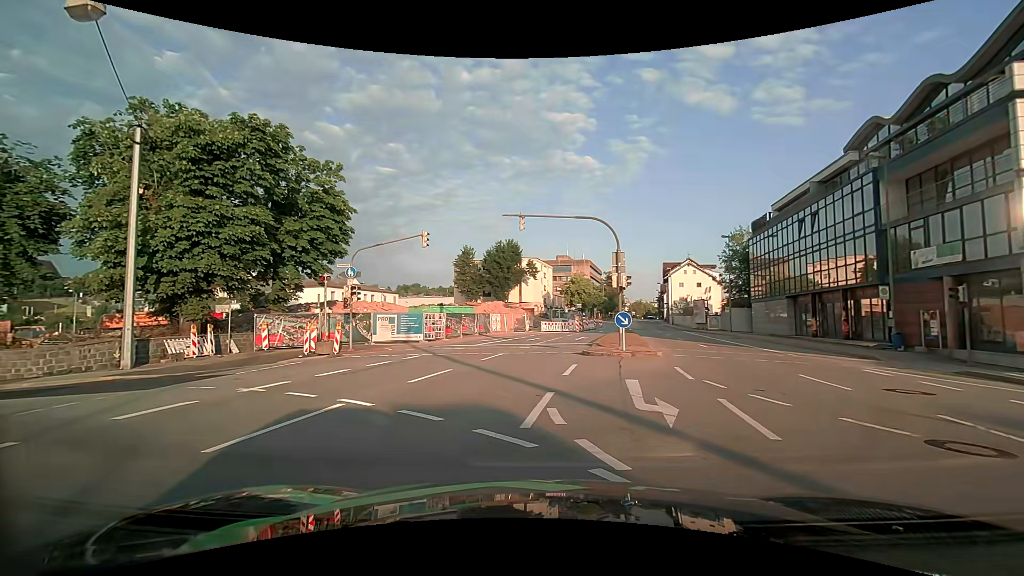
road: primary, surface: asphalt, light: Day
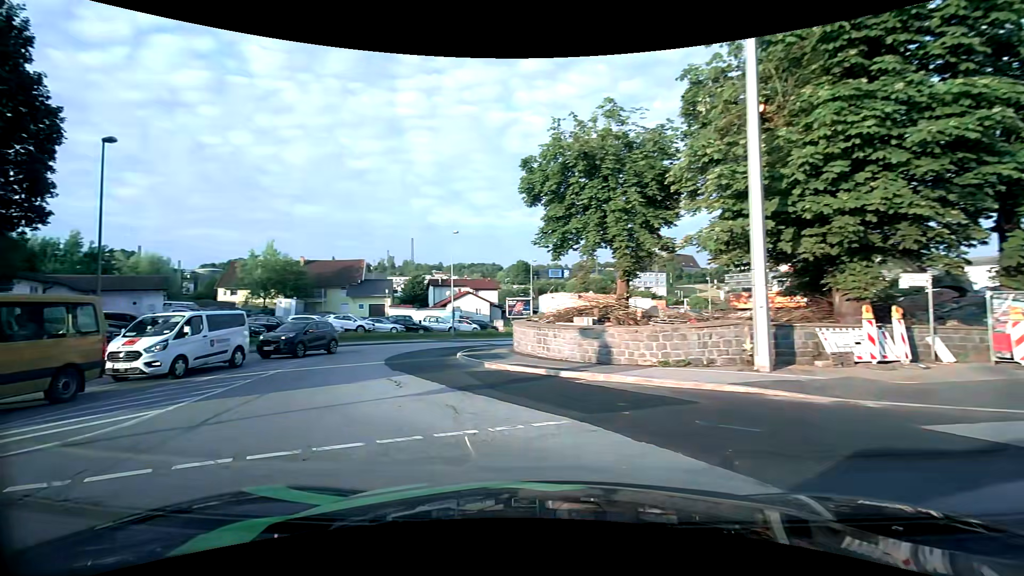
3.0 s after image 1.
(-6.2, +10.0) m; -65°
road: tertiary
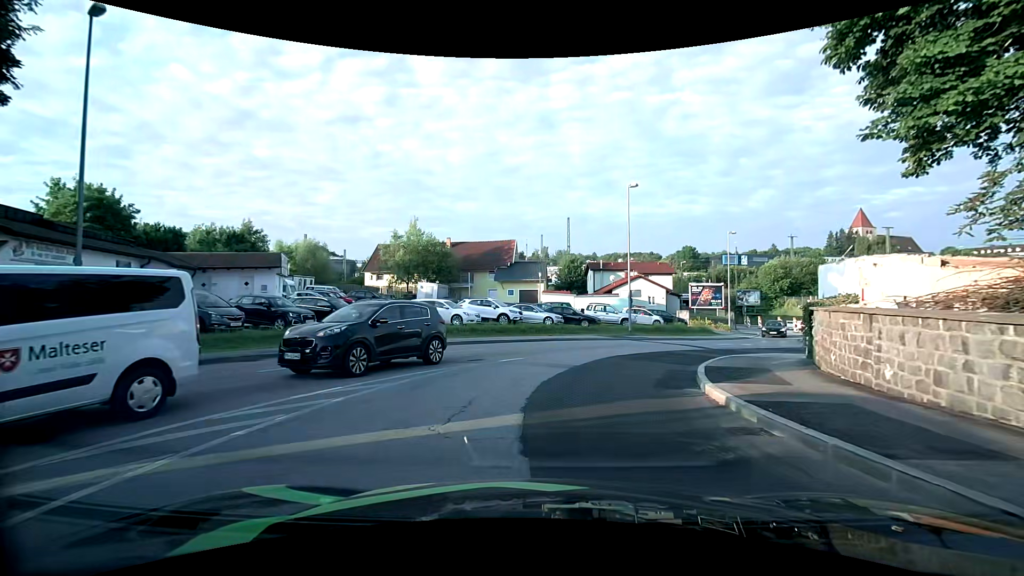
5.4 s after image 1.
(-3.0, +12.9) m; -16°
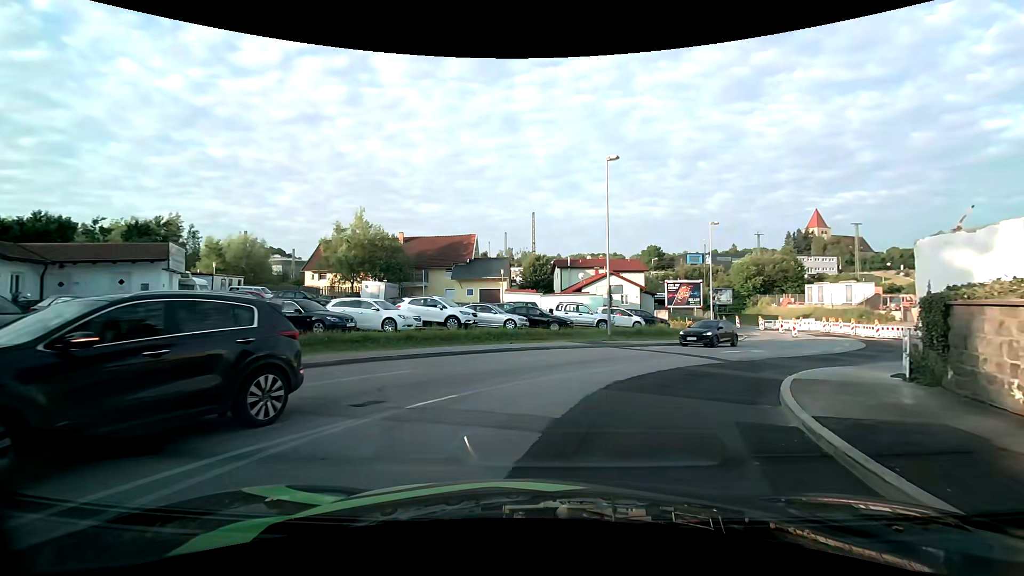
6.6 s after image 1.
(+0.1, +6.5) m; +3°
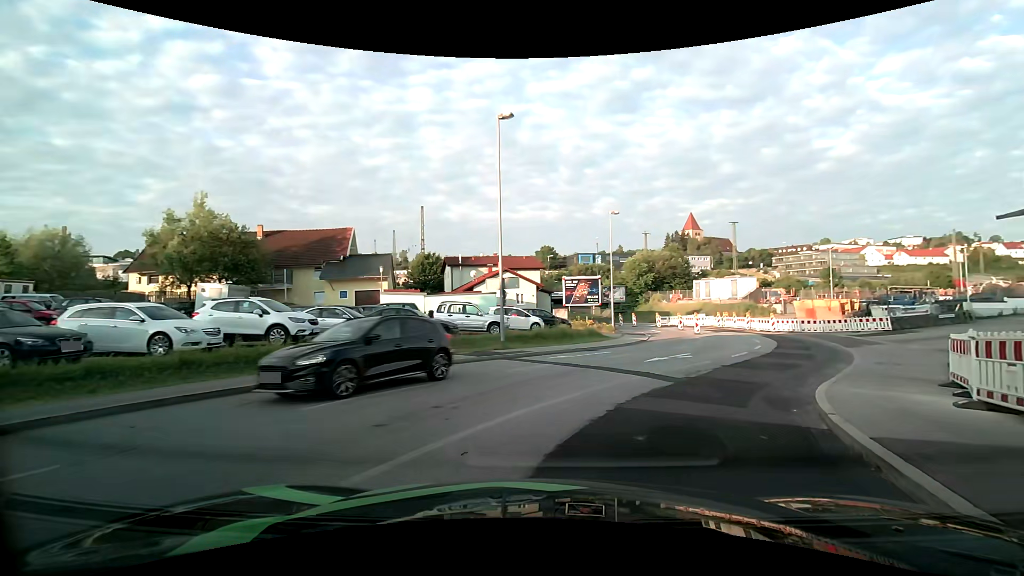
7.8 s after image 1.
(+0.7, +6.5) m; +13°
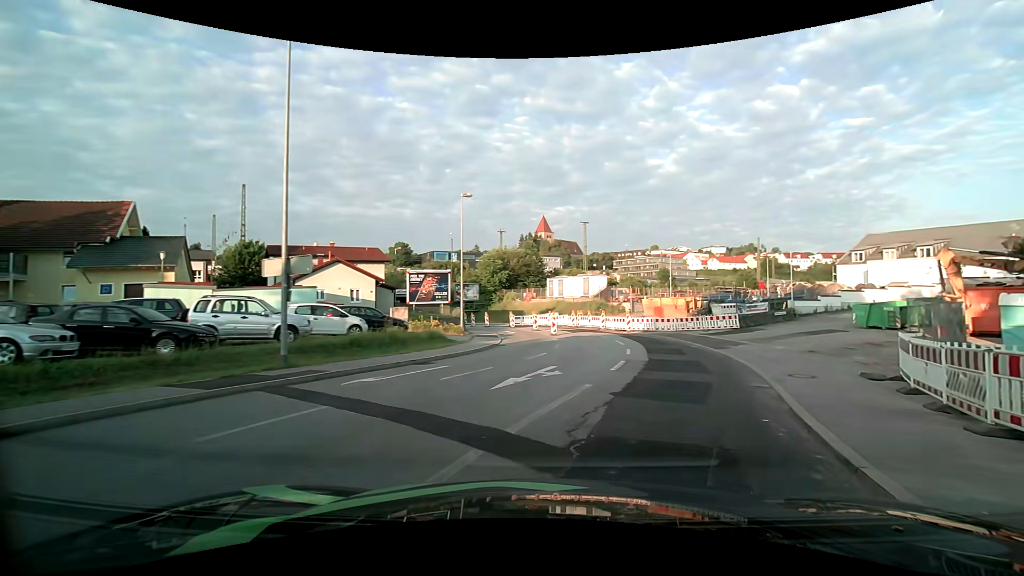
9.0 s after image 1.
(+0.8, +6.7) m; +16°
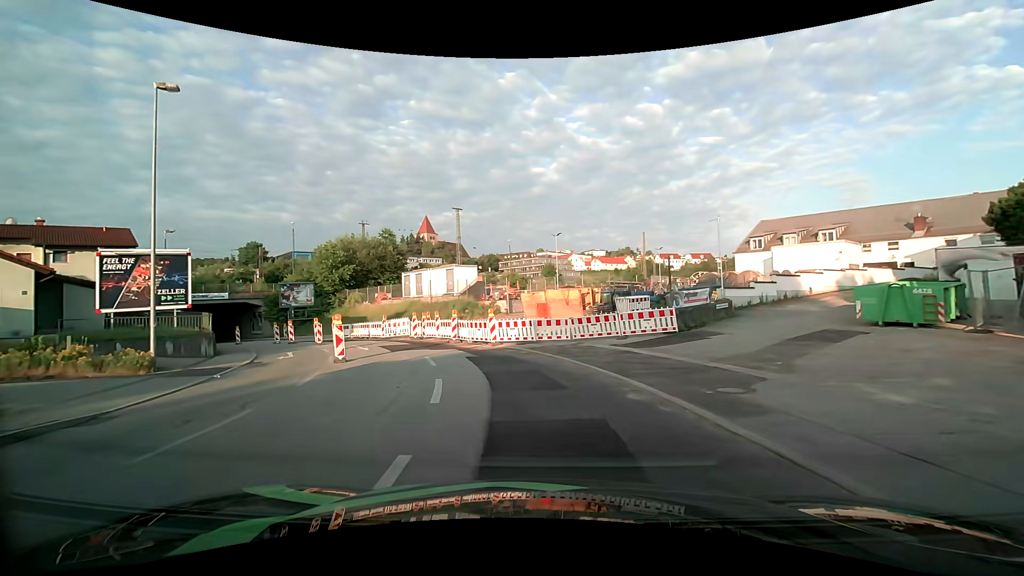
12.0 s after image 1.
(+3.6, +16.9) m; +12°
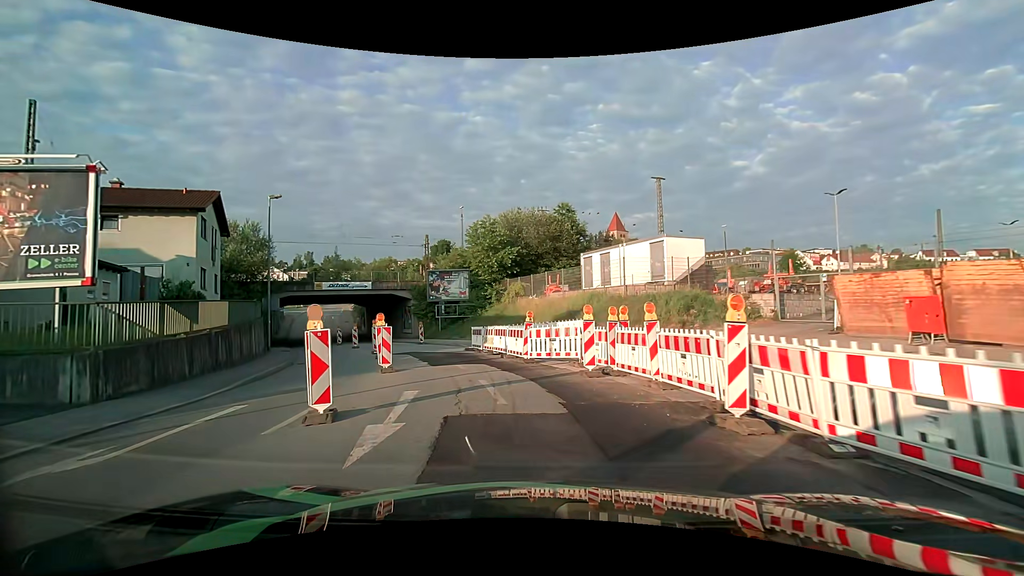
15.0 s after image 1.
(-3.5, +18.2) m; -21°
